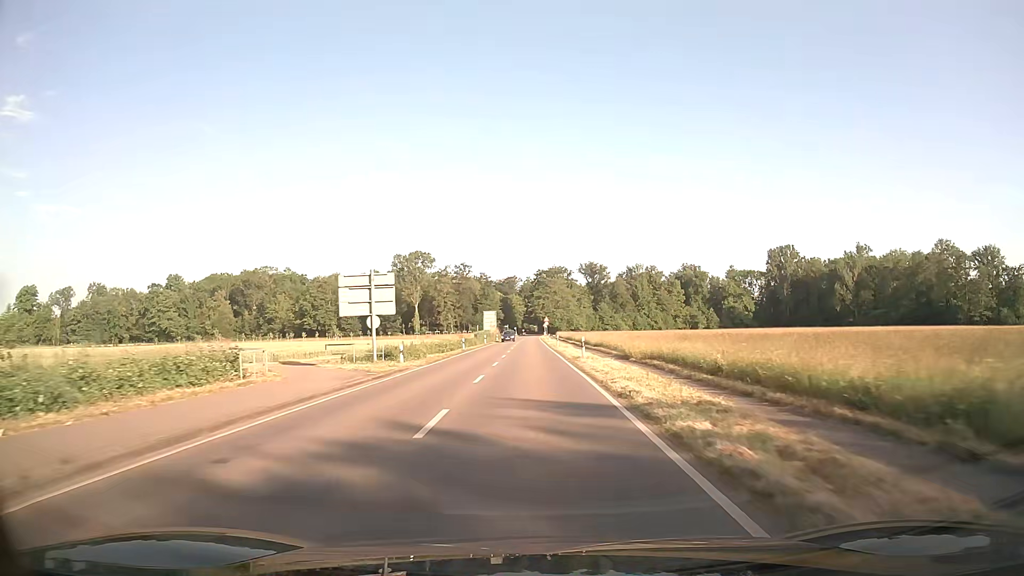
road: secondary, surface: asphalt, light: Day
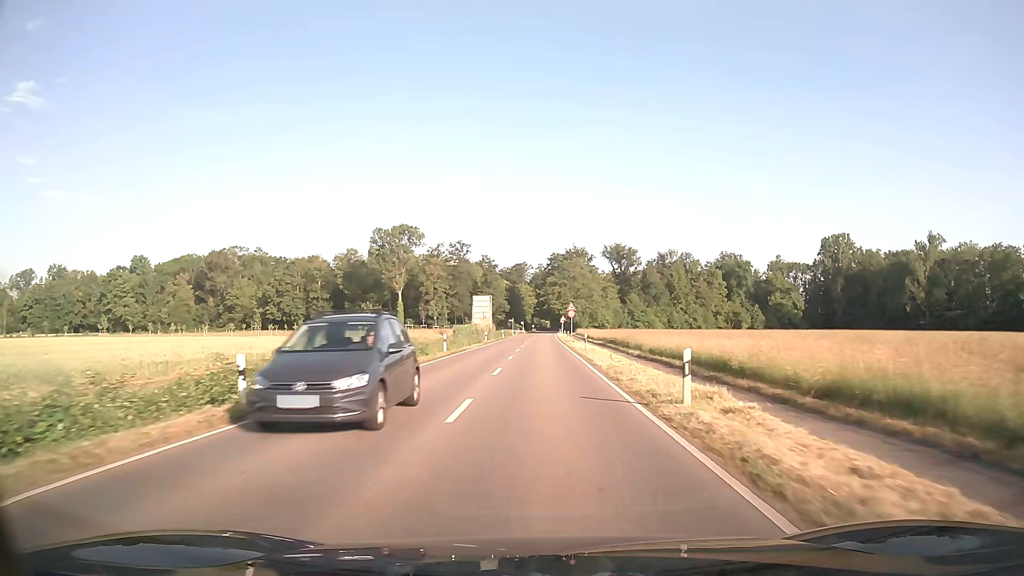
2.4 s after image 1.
(-0.6, +44.2) m; -1°
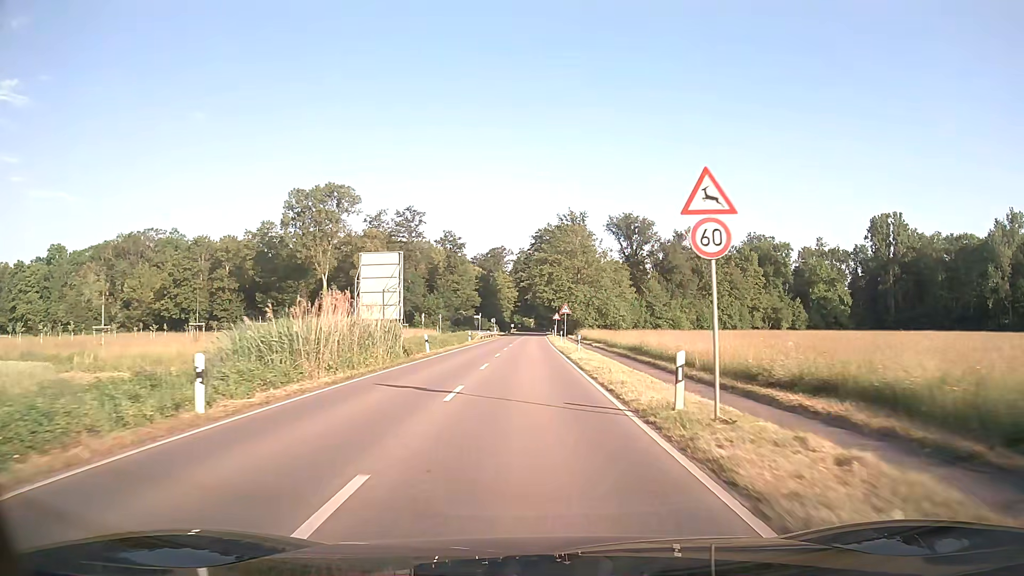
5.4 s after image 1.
(+0.6, +51.7) m; +1°
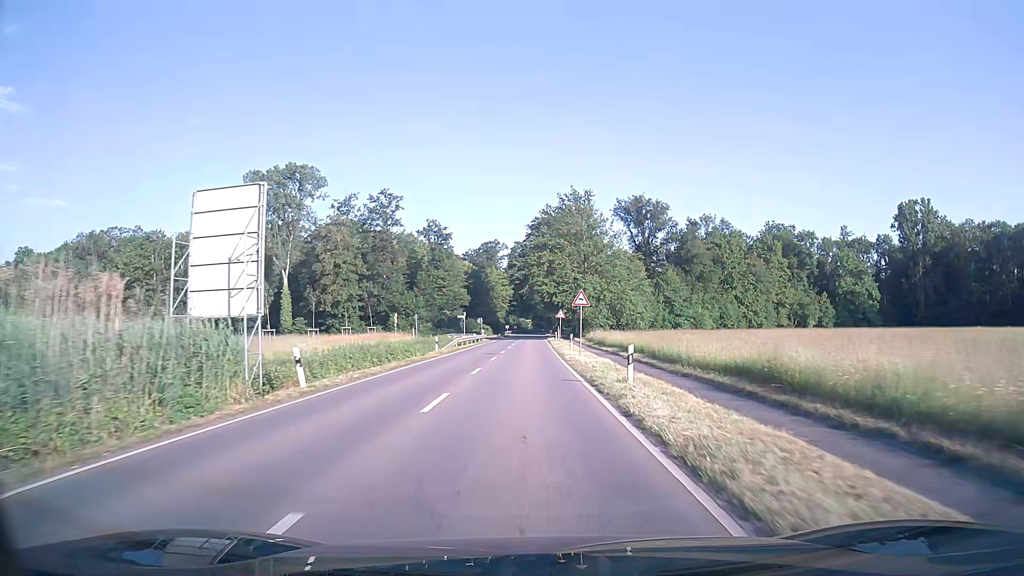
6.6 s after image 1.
(+0.1, +19.3) m; 0°
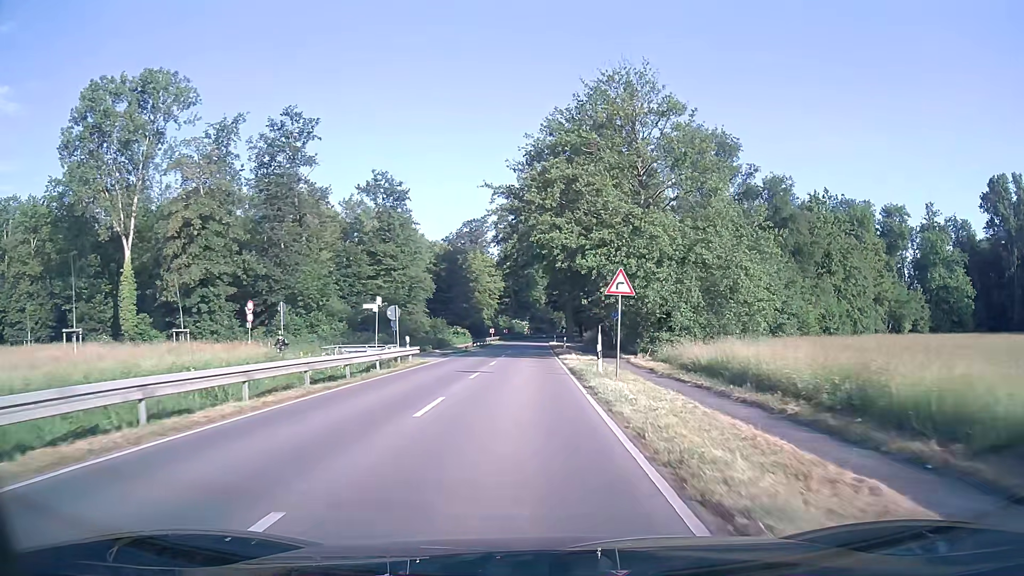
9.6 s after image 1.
(+0.1, +45.1) m; 0°
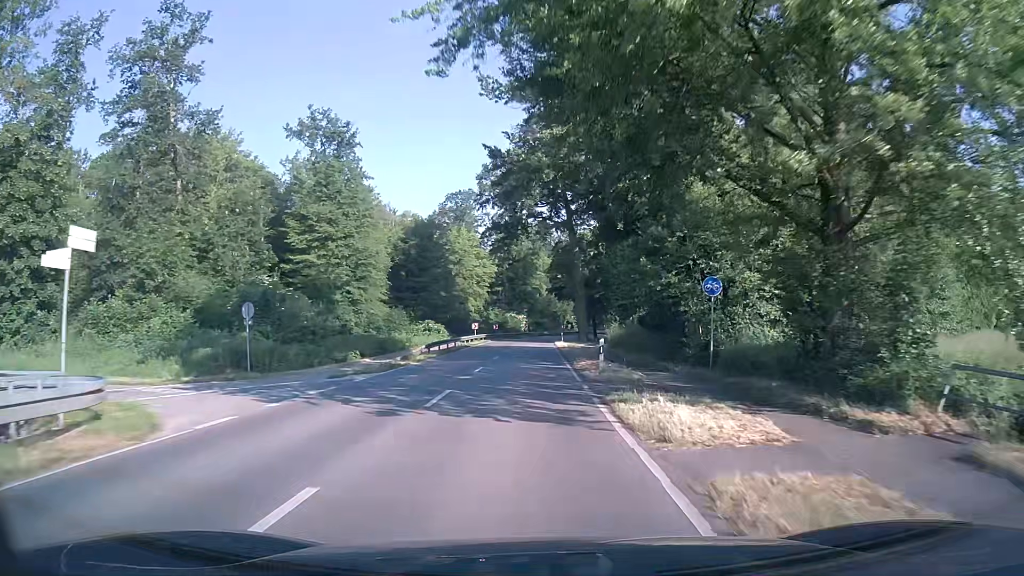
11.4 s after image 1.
(0.0, +26.4) m; 0°
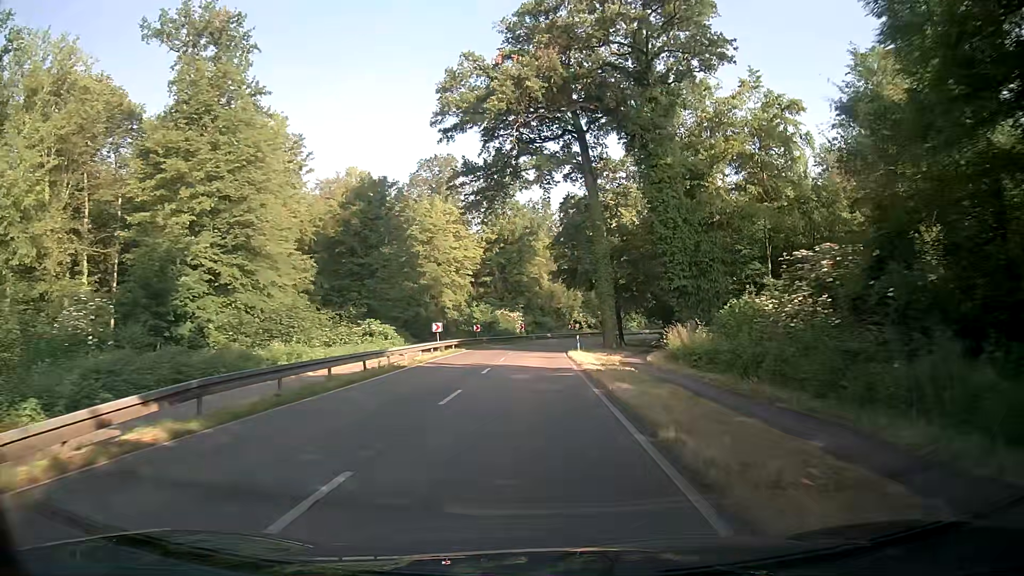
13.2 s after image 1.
(+0.1, +26.4) m; 0°
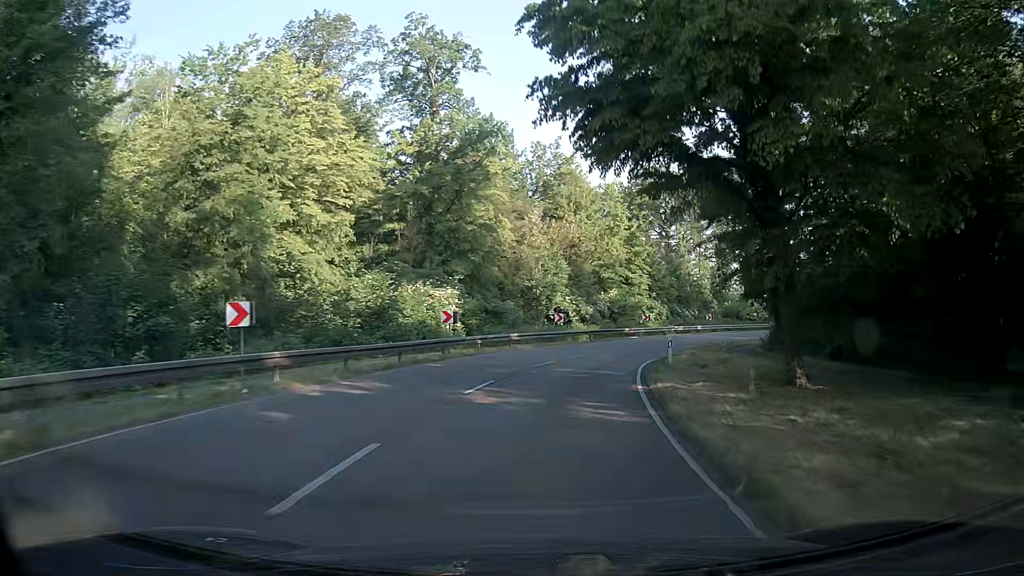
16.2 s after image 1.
(+0.4, +44.1) m; +3°
(0, +10) (+1, +20) (+4, +30) (+7, +39) (+12, +48) (+17, +56) (+23, +64) (+30, +72) (+37, +79) (+44, +85) m
